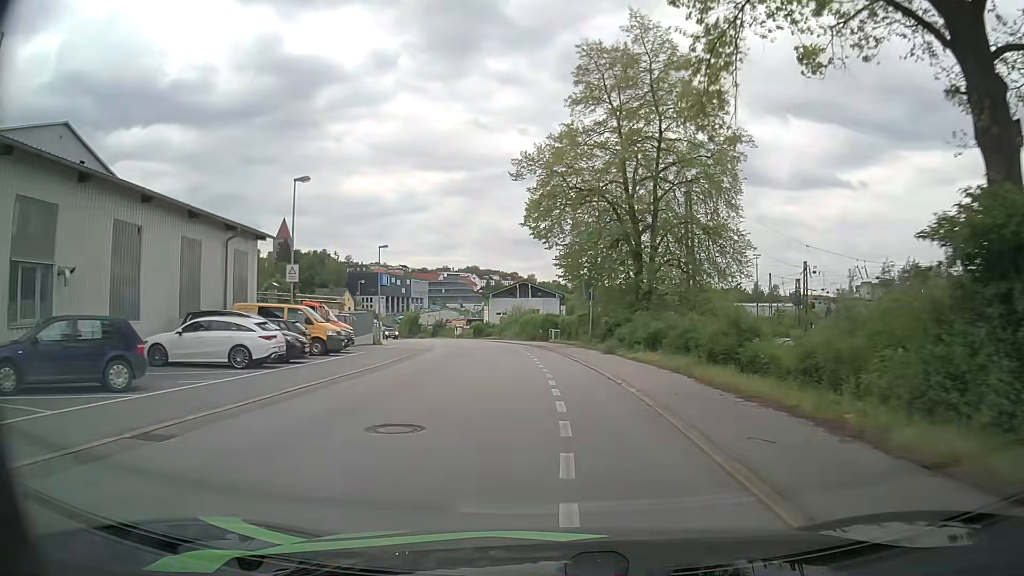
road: residential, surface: asphalt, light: Day
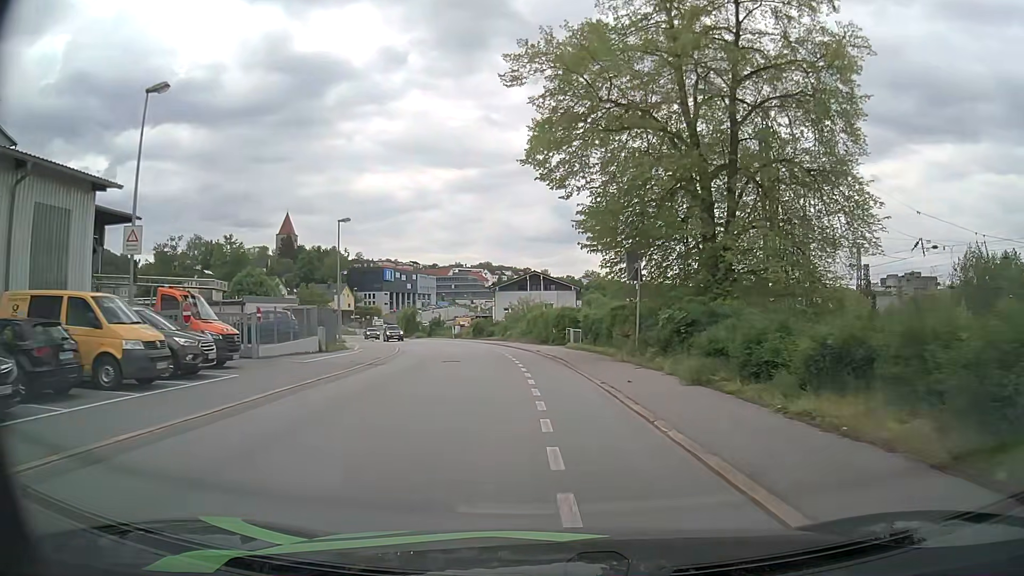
(0.0, +14.1) m; -1°
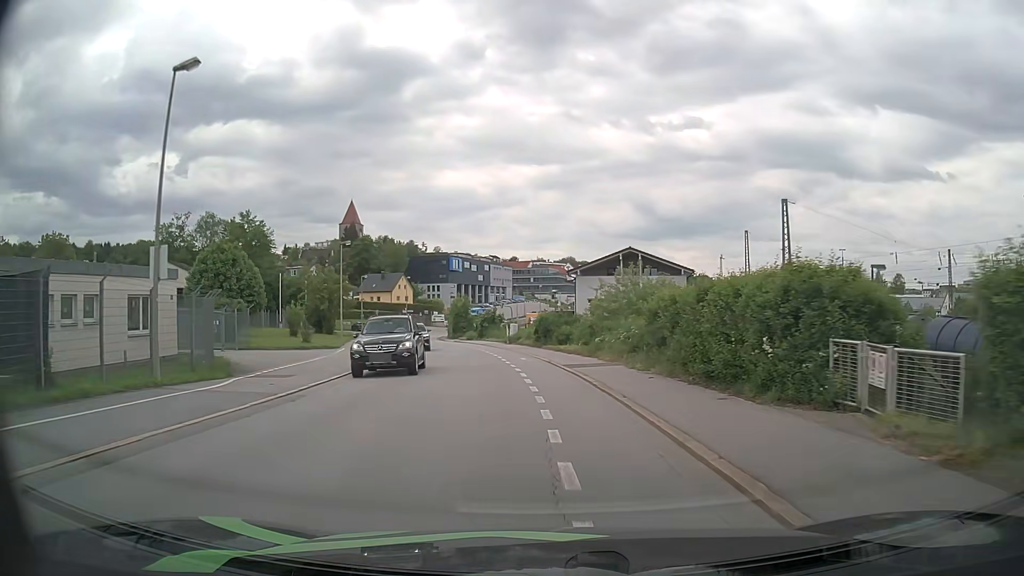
(-1.4, +27.2) m; -6°
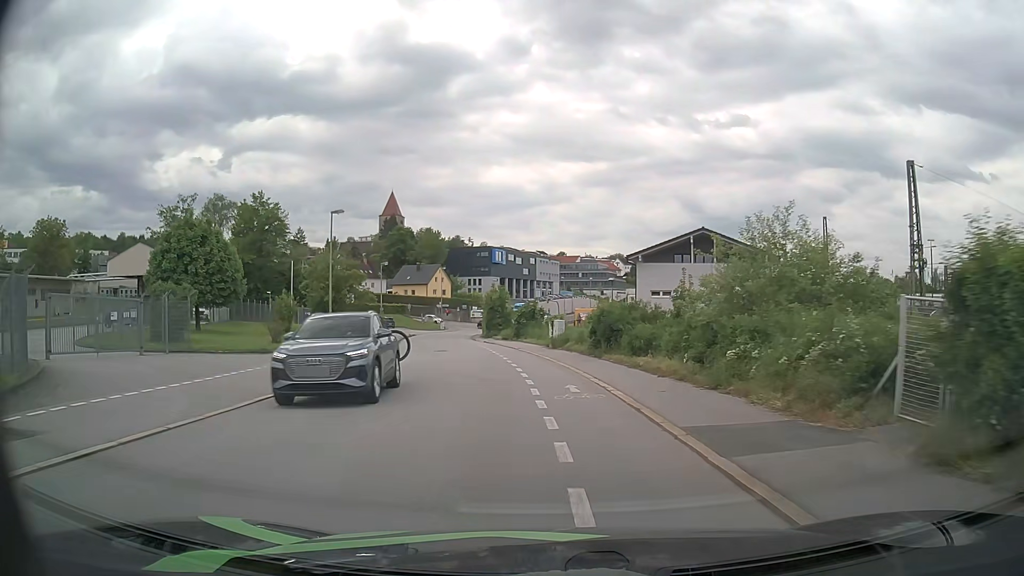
(-0.5, +13.4) m; -4°
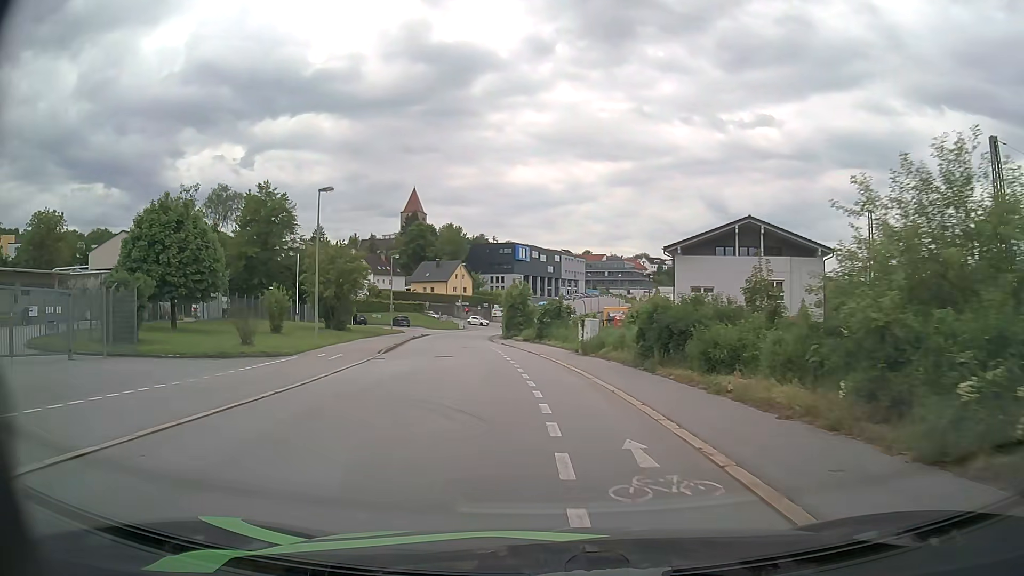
(-0.1, +6.7) m; -2°
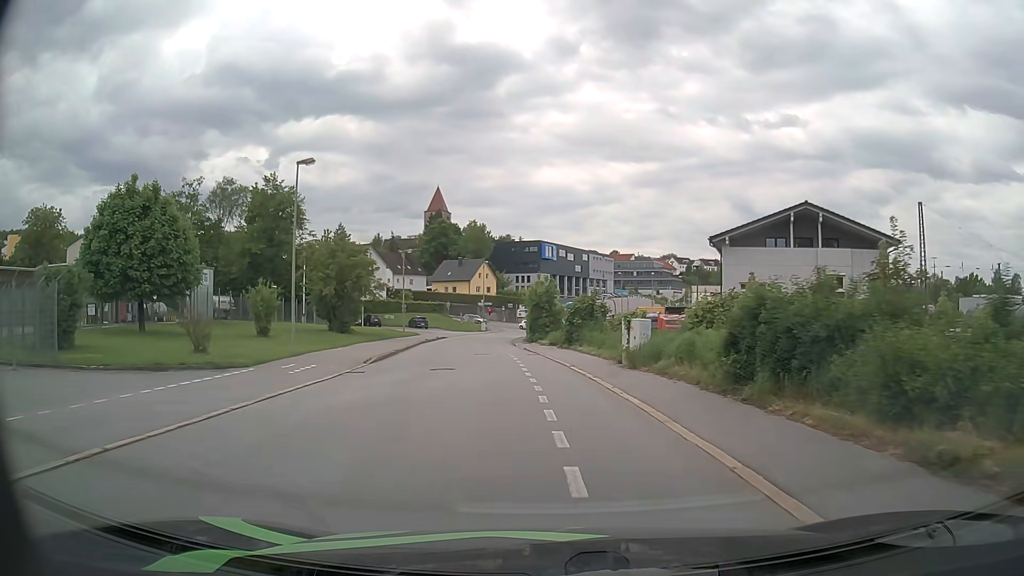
(-0.1, +6.7) m; -2°
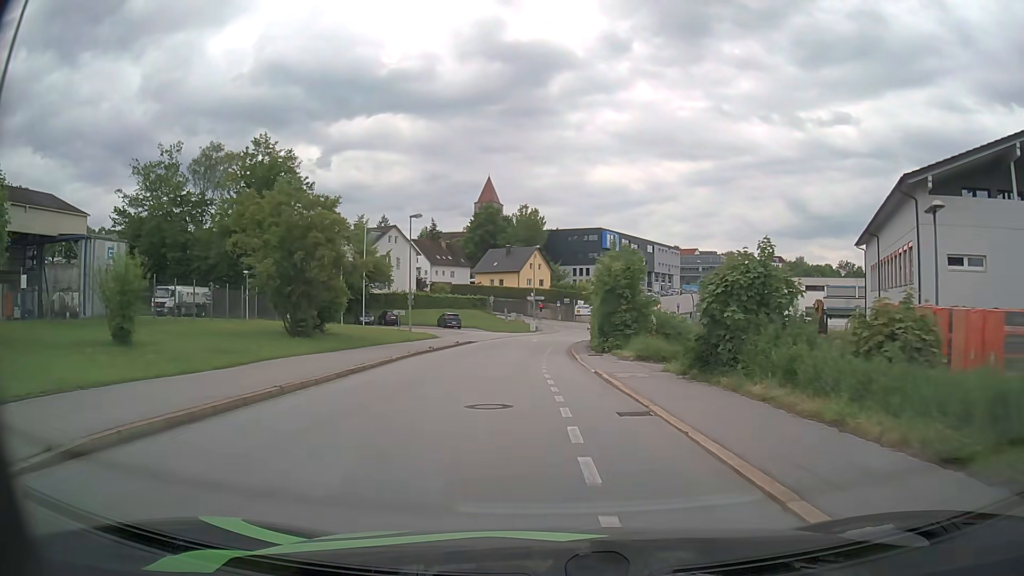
(-1.0, +19.9) m; -5°
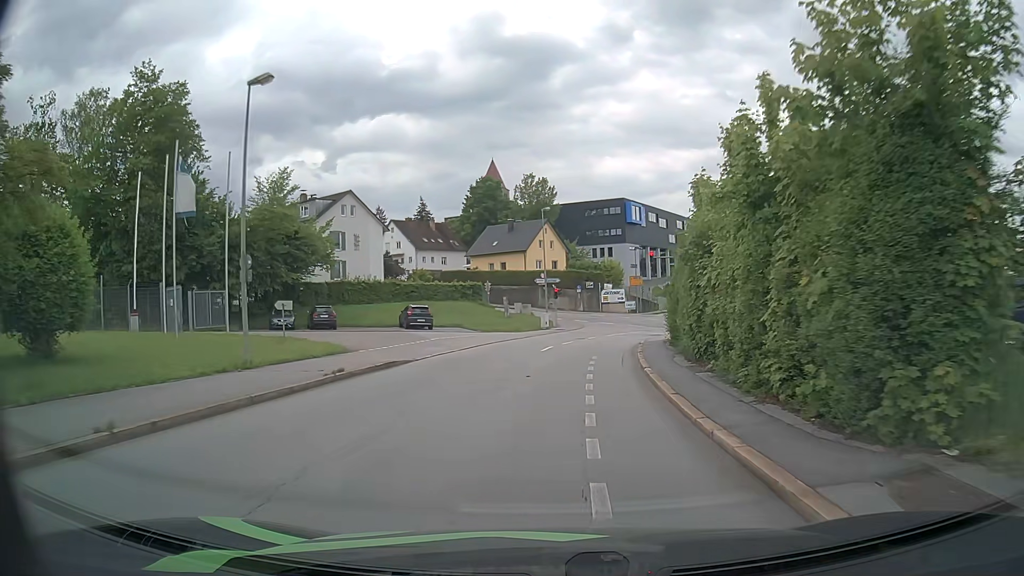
(-0.3, +25.4) m; -1°
